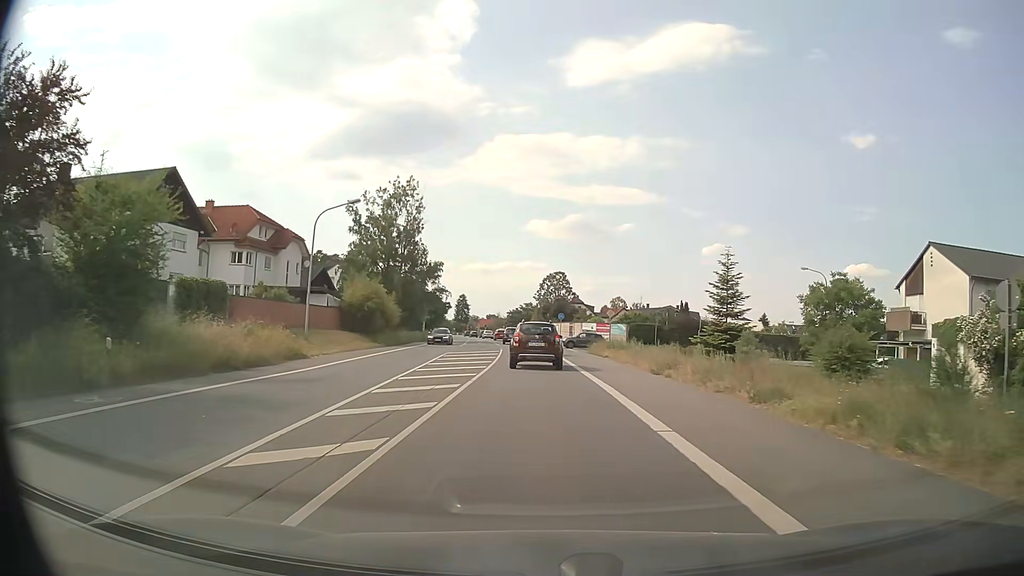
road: primary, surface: asphalt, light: Day
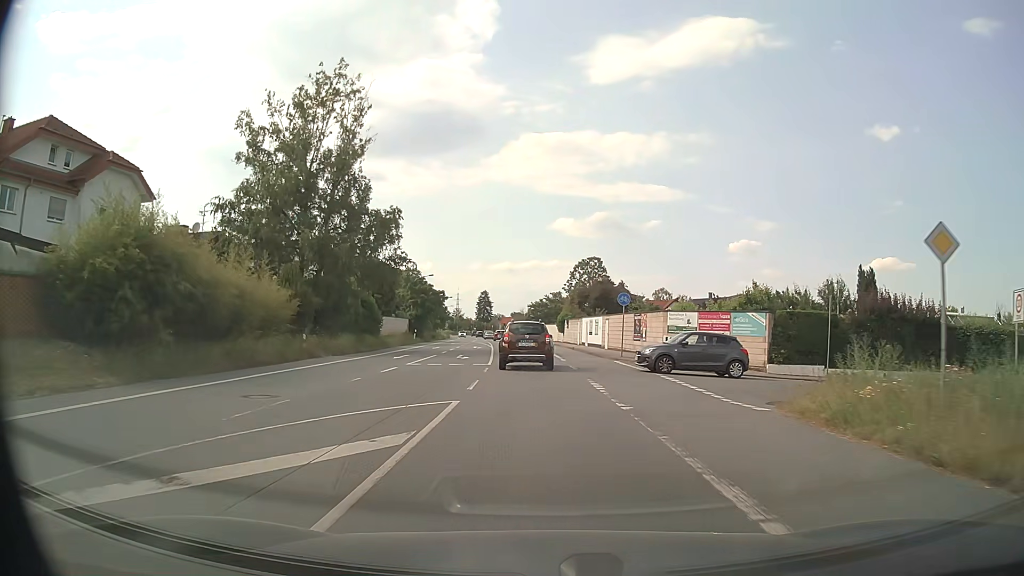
(-0.9, +34.0) m; -3°
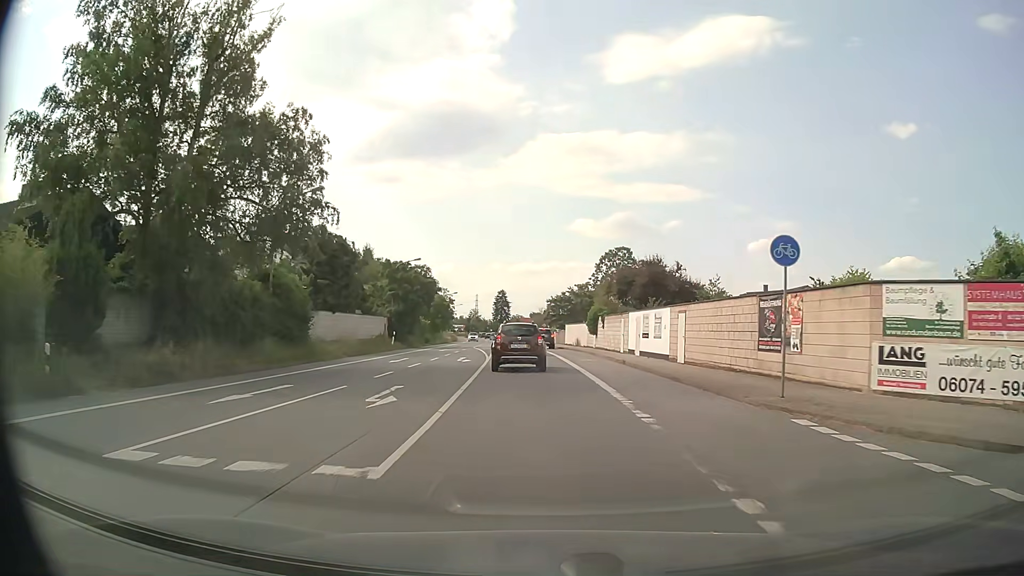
(-0.3, +19.9) m; -2°
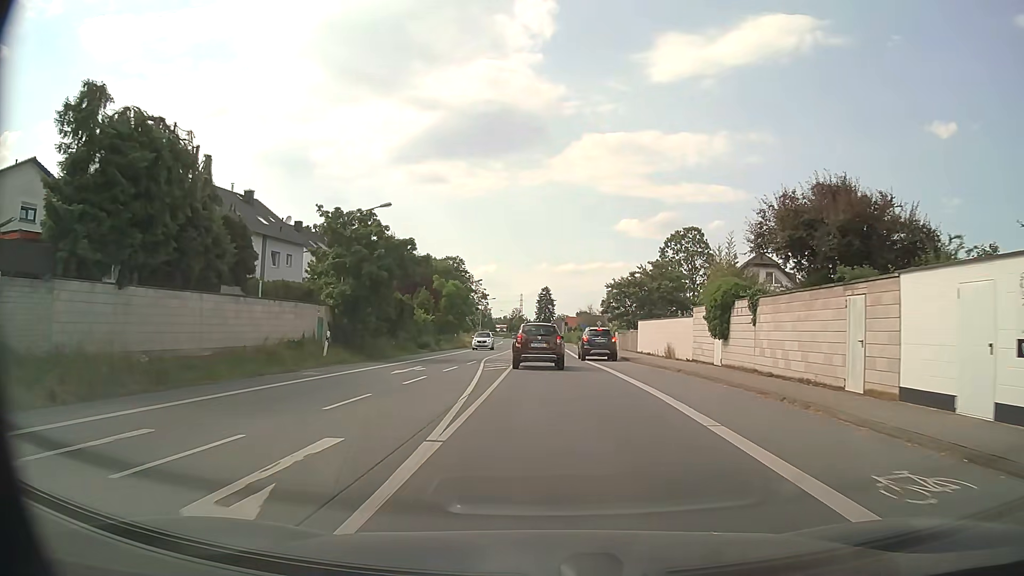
(-0.8, +26.7) m; -3°
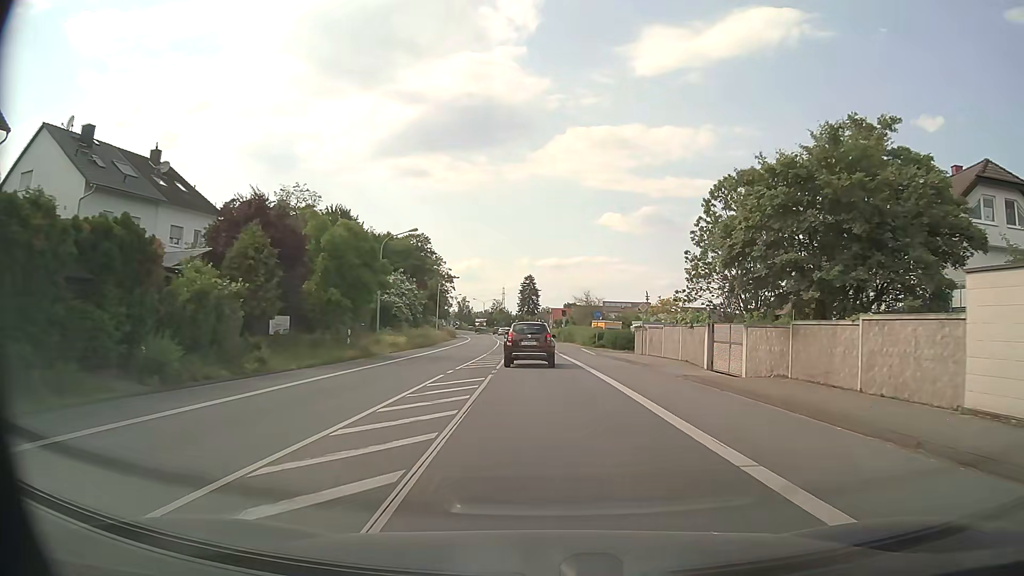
(-0.4, +36.9) m; +1°
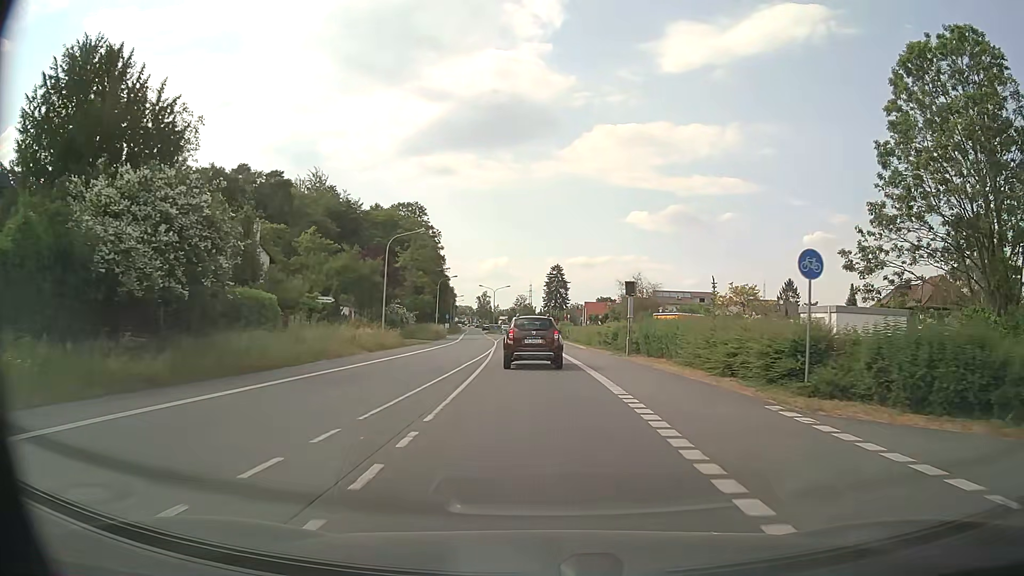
(-0.4, +38.3) m; -2°
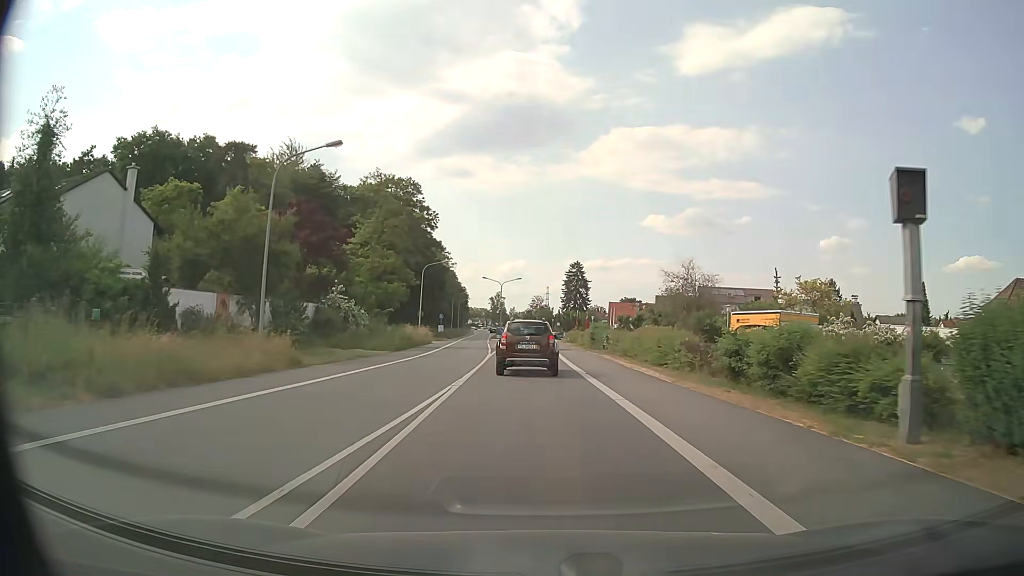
(-0.3, +22.7) m; -1°
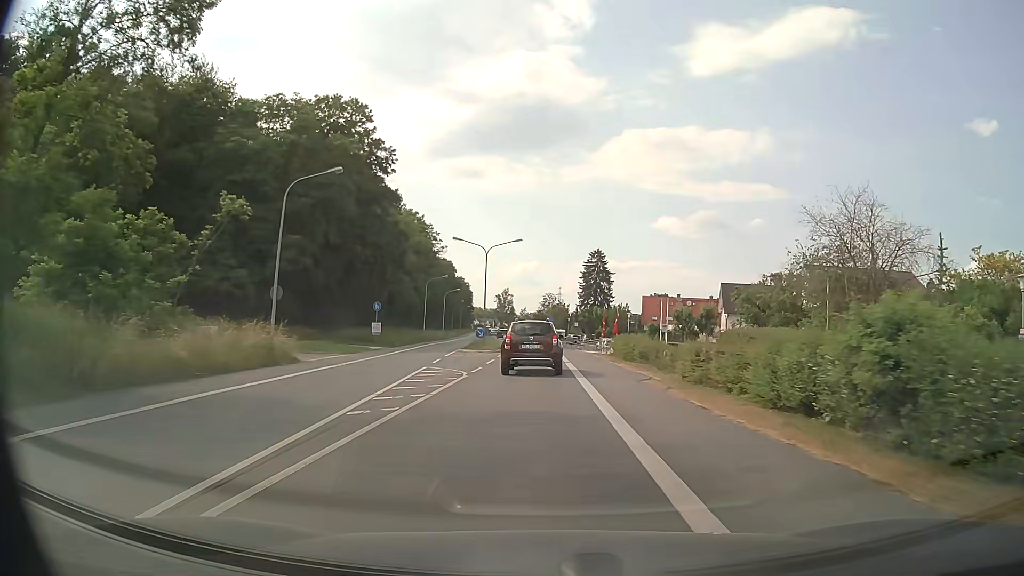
(-0.2, +37.2) m; -1°
